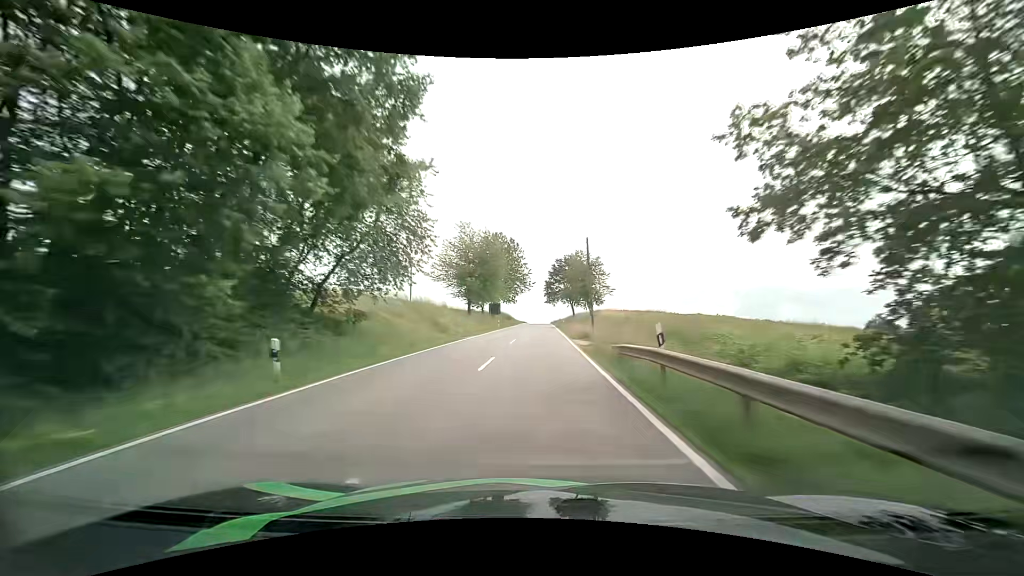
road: tertiary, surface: asphalt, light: Day
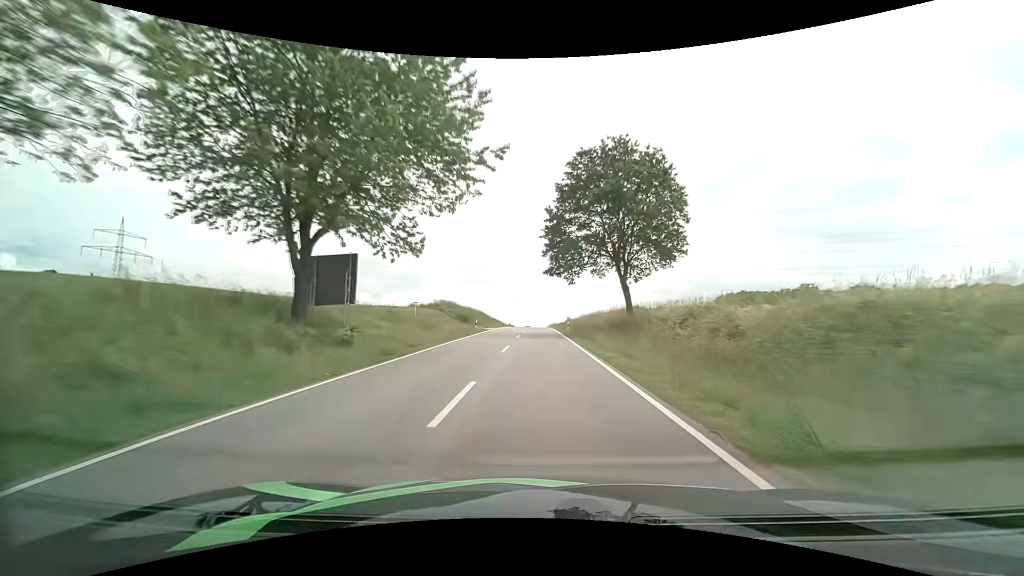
(+0.5, +68.4) m; +1°
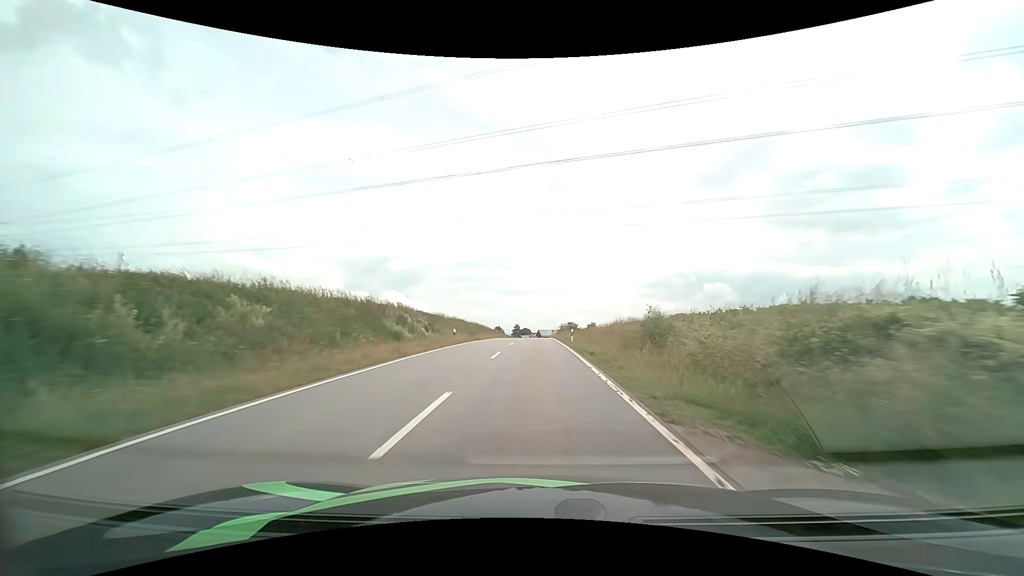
(+0.2, +62.9) m; 0°
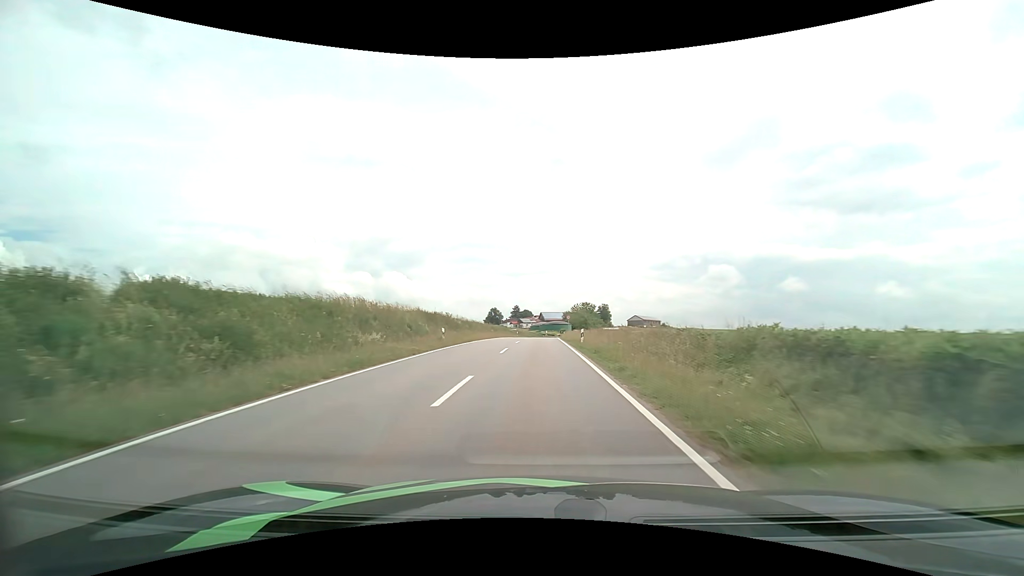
(-0.2, +59.5) m; 0°
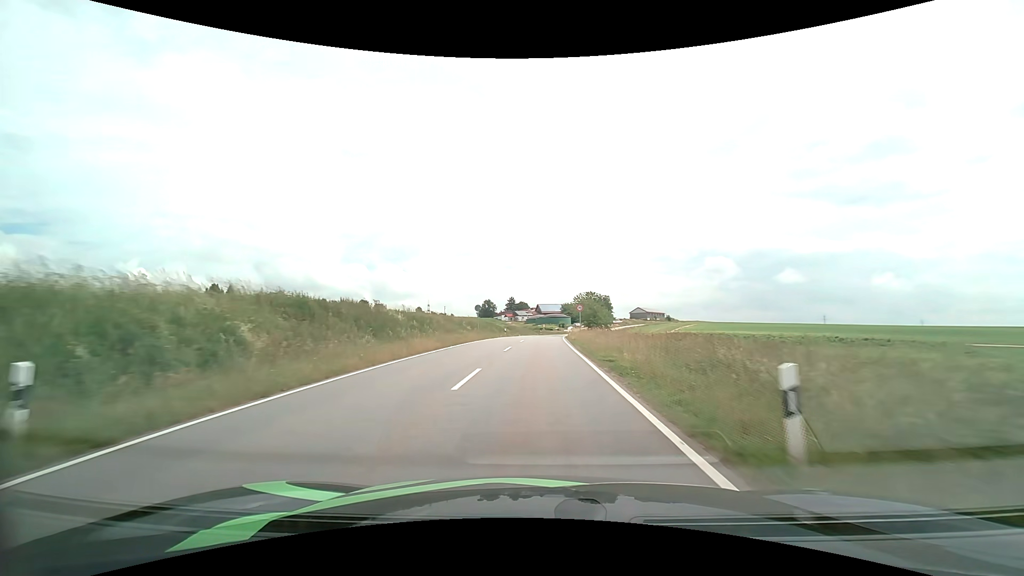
(+0.1, +23.0) m; 0°
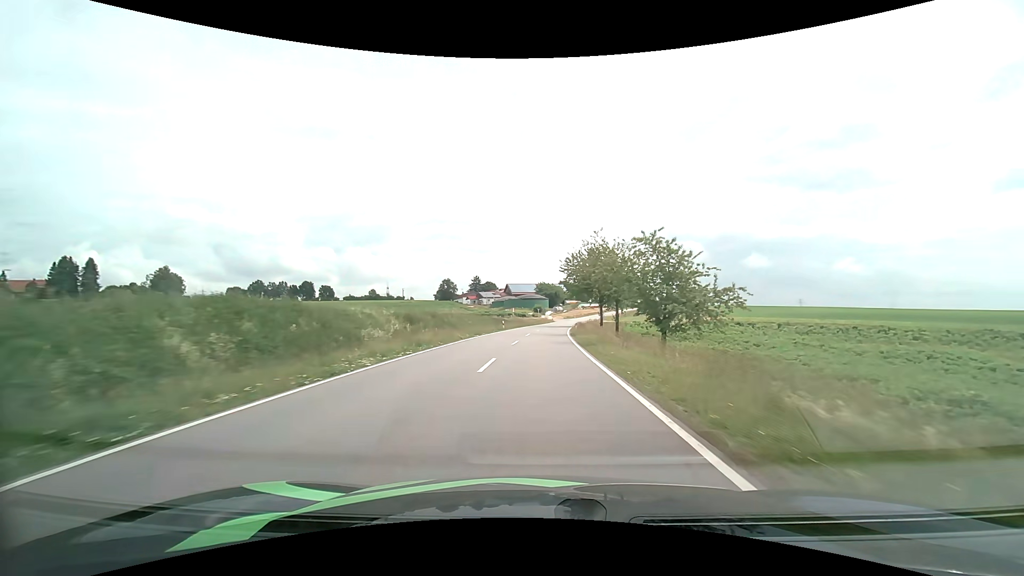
(+1.0, +59.2) m; +3°
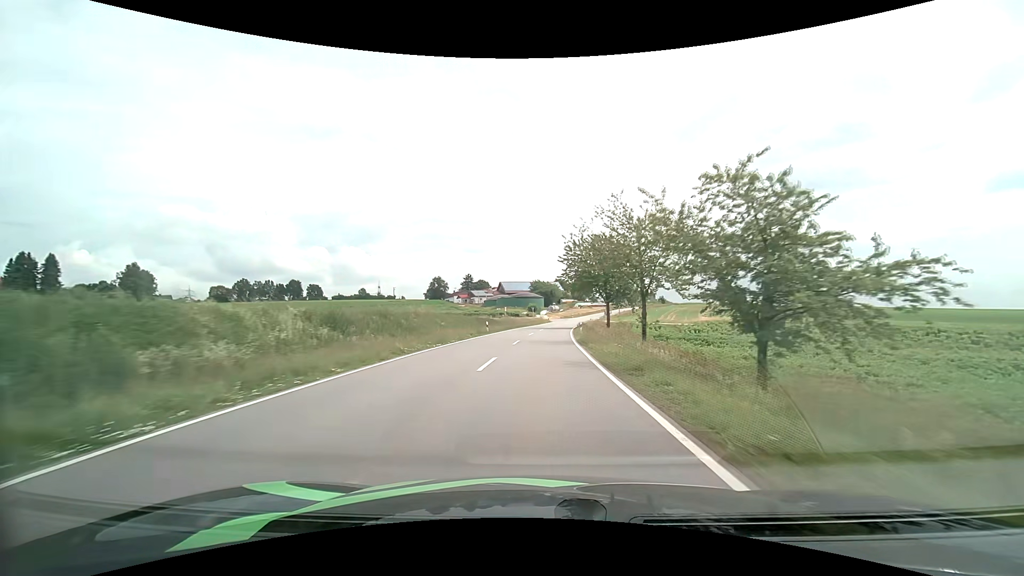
(+0.1, +12.1) m; +1°
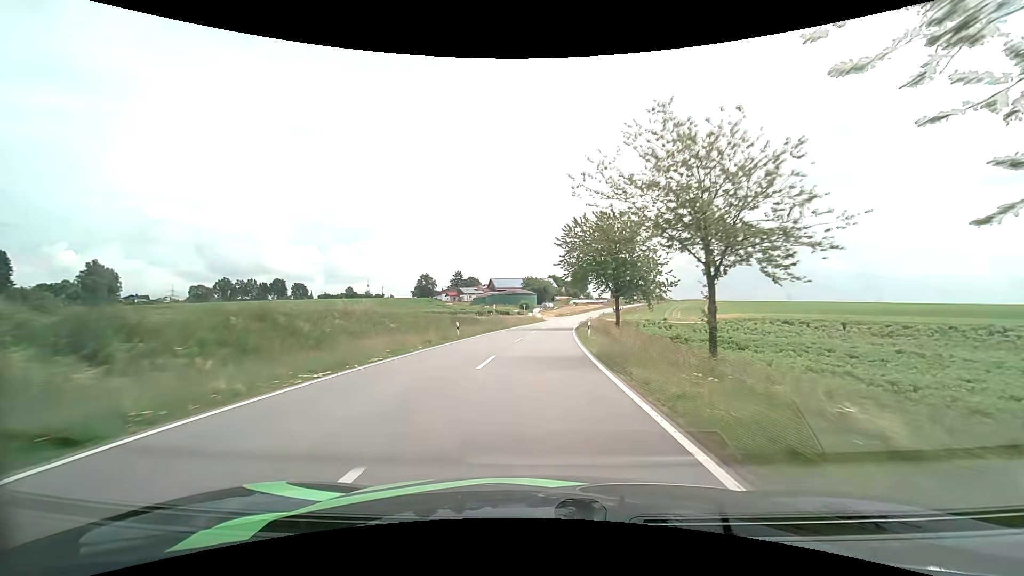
(+0.1, +12.1) m; +1°
(0, +10) (0, +20) (+1, +30) (+1, +40) (+2, +50) (+3, +60) (+4, +70) (+5, +80) (+7, +90) (+9, +99) m
